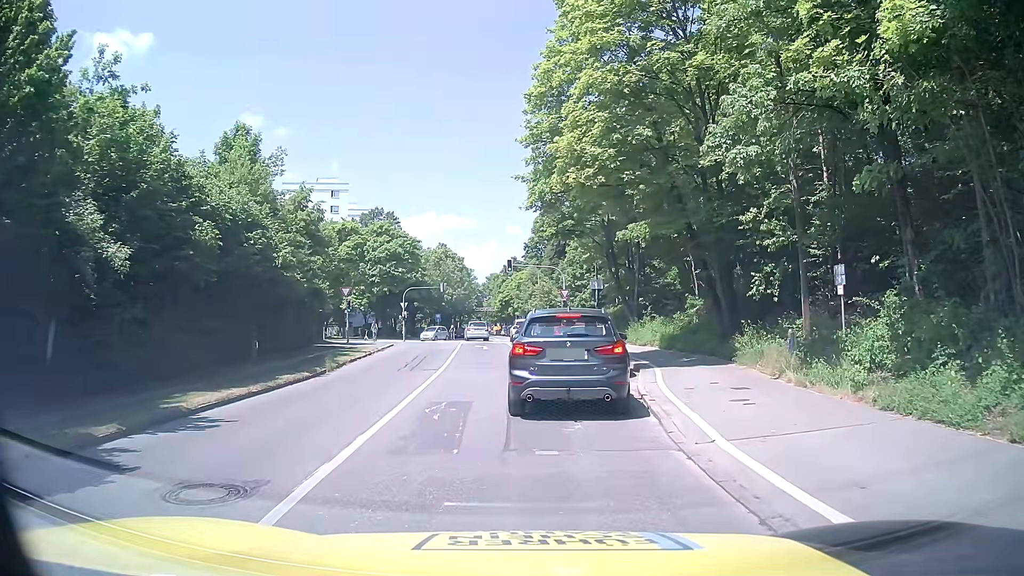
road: residential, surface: asphalt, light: Day
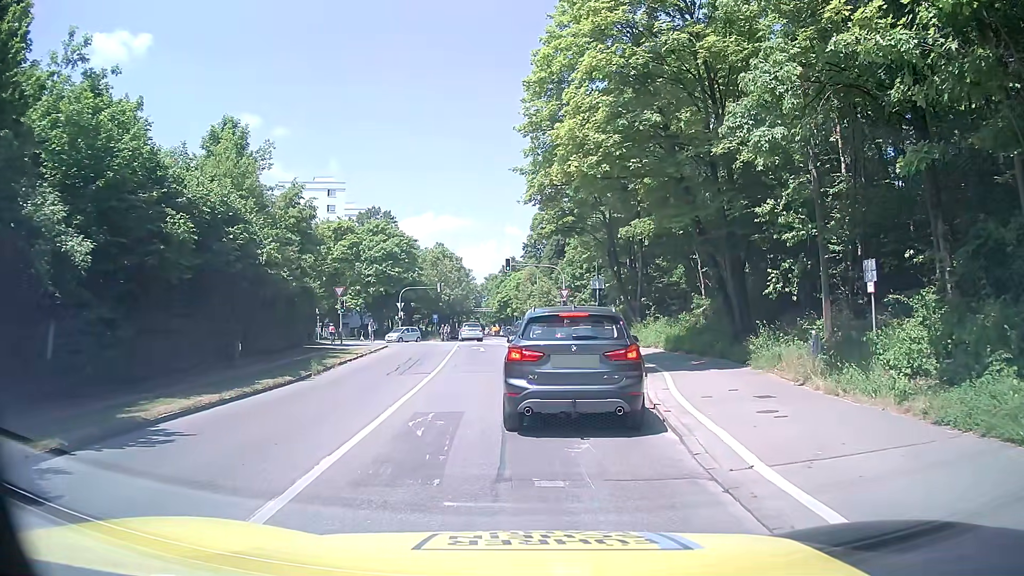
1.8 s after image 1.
(0.0, +1.4) m; 0°
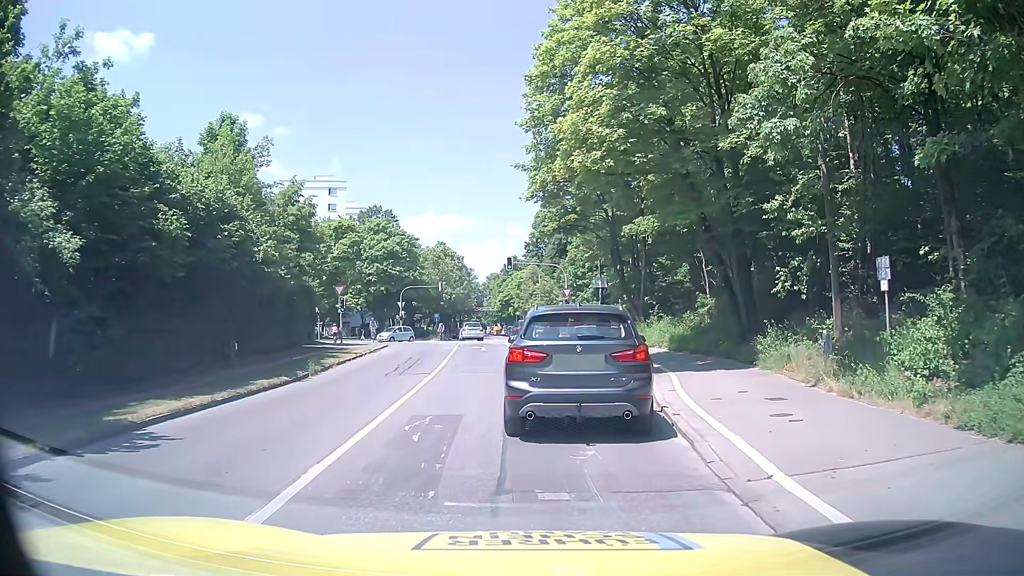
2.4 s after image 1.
(0.0, +0.4) m; 0°
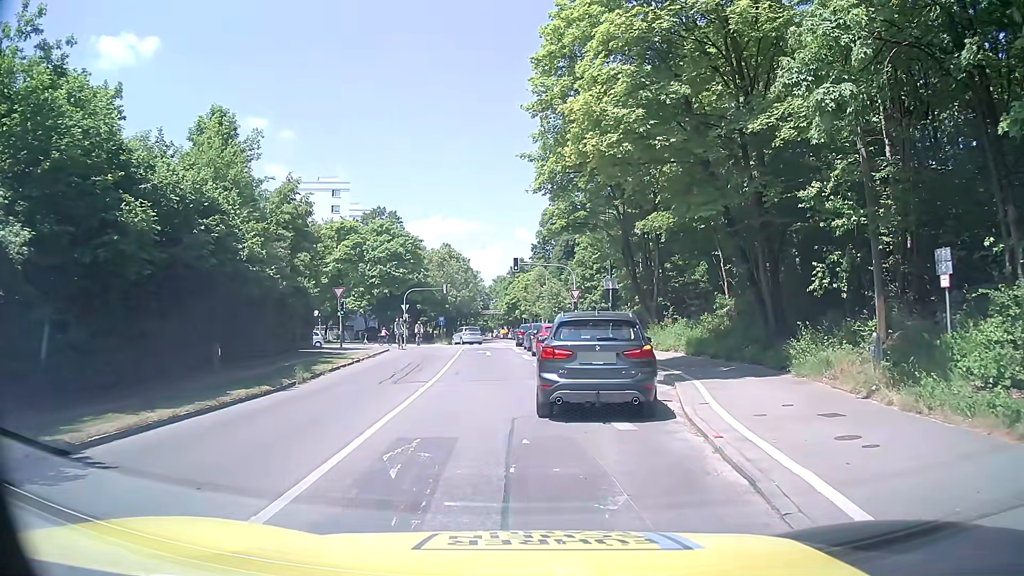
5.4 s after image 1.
(0.0, +1.9) m; +2°
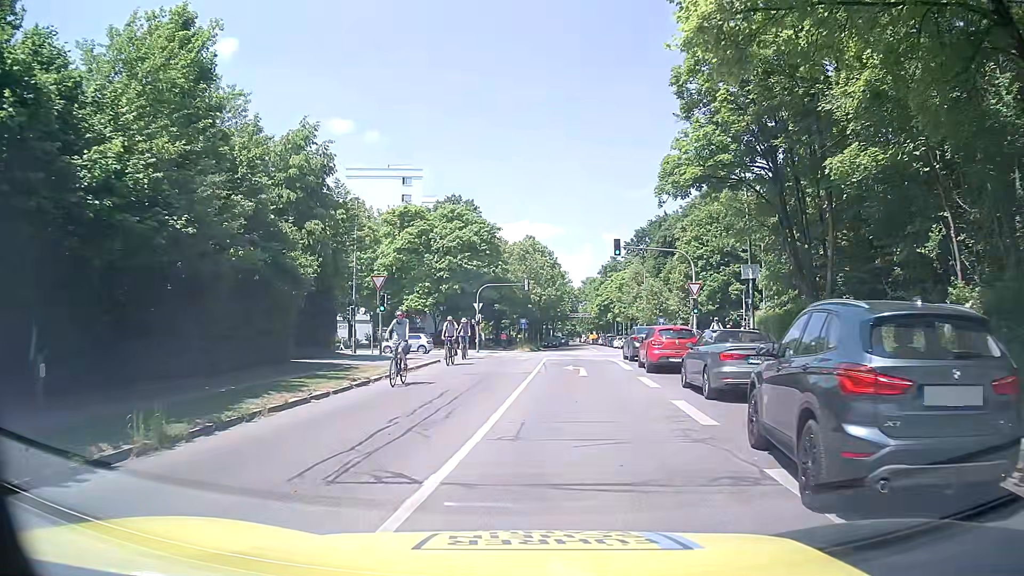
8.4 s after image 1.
(-0.9, +12.4) m; -8°
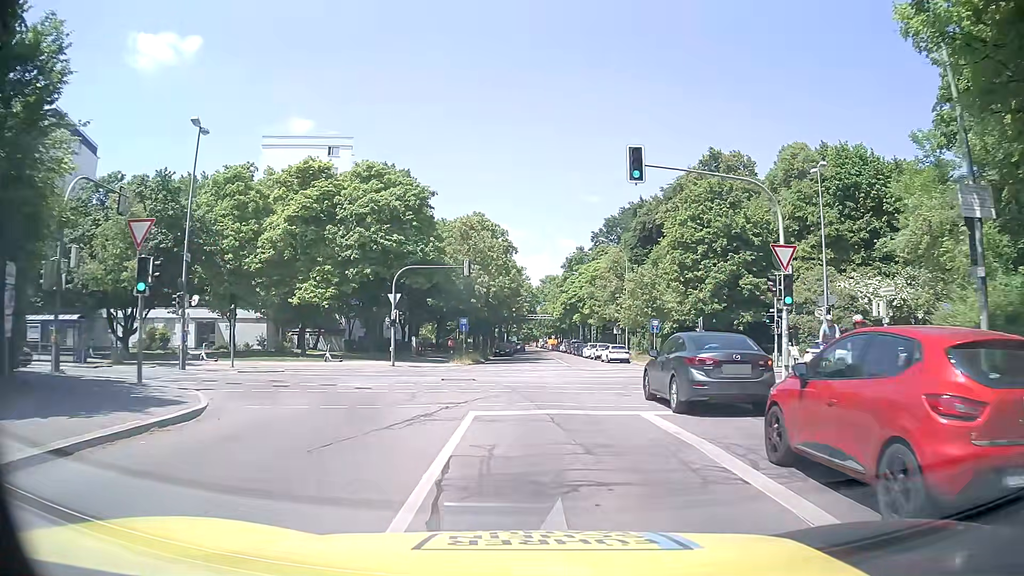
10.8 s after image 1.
(+0.6, +18.8) m; +3°
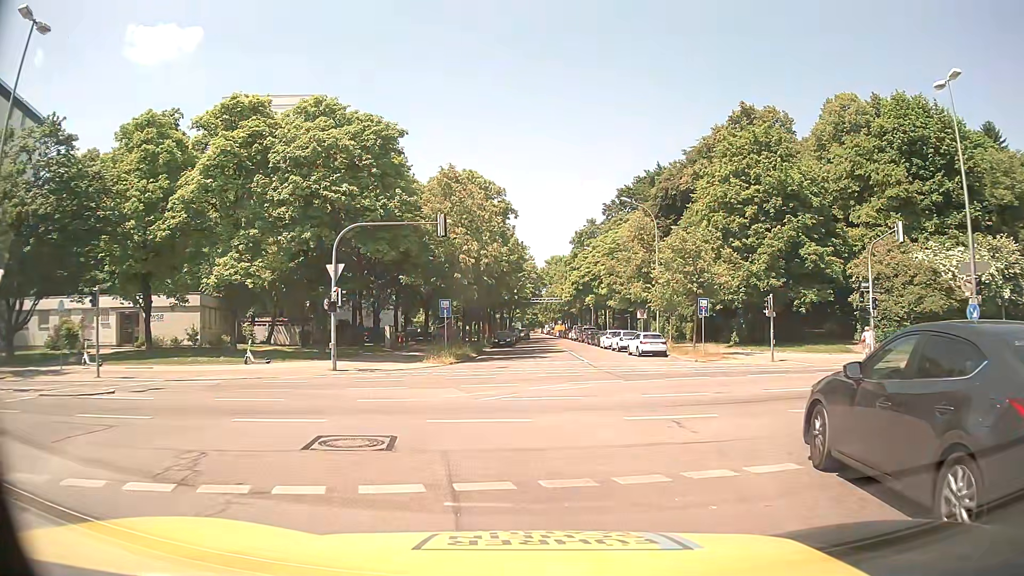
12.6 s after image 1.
(0.0, +12.2) m; 0°
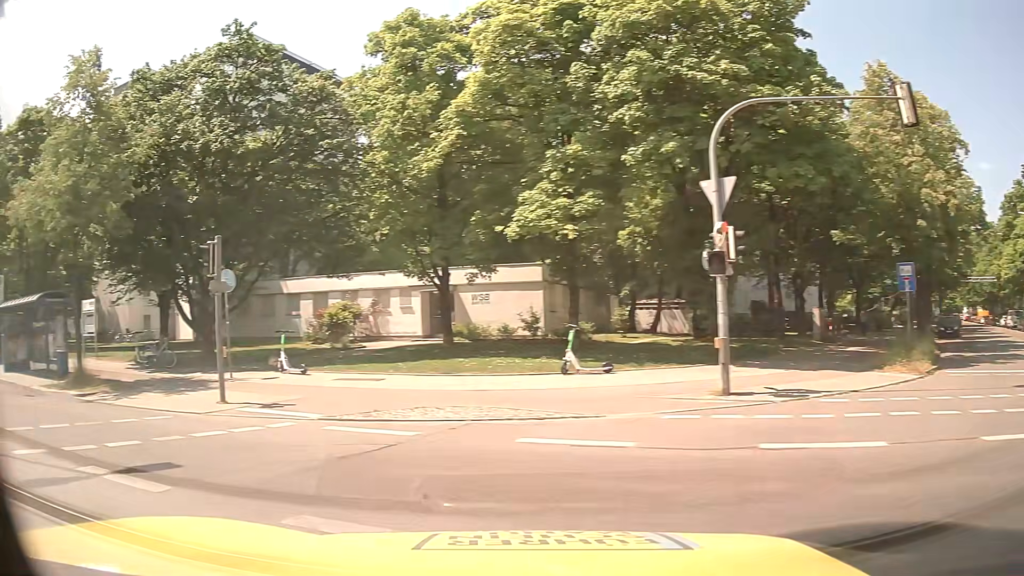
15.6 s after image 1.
(-2.2, +13.5) m; -35°
(-5, +8) (-13, +13) (-23, +17) (-32, +21) (-41, +24) (-50, +28) (-60, +32) (-69, +37) (-77, +42) (-86, +46) m
